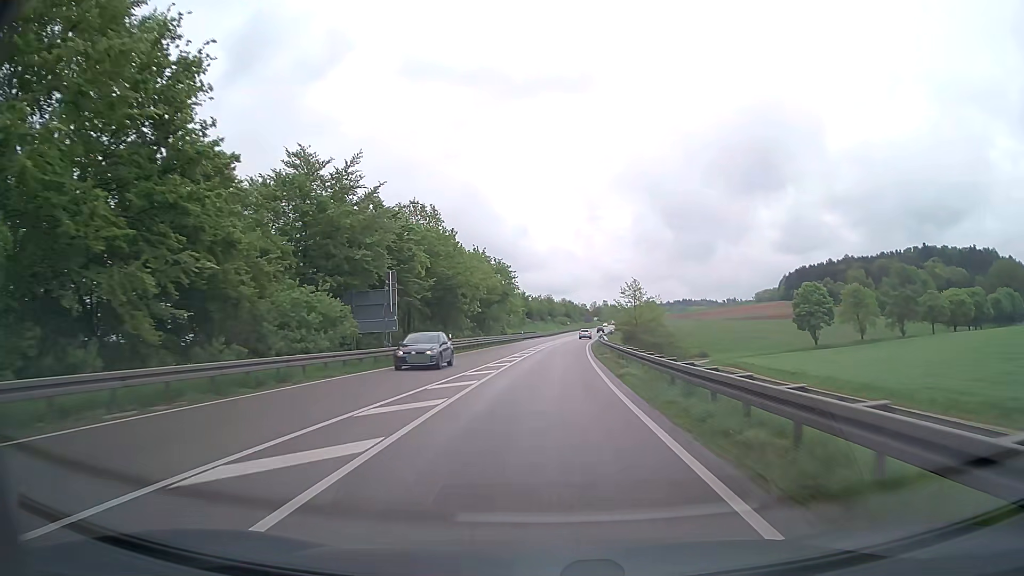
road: primary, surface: asphalt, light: Day
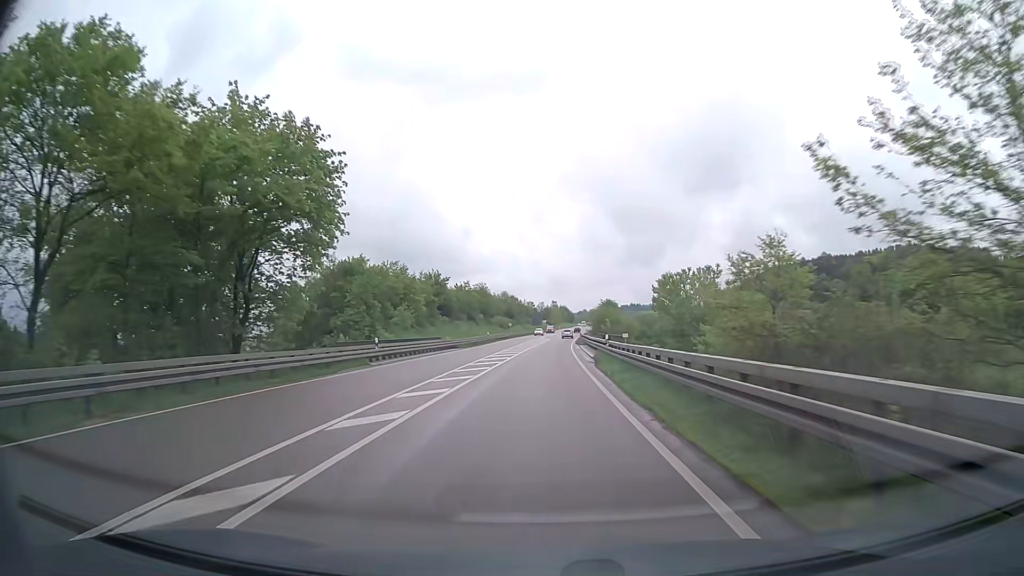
(+2.4, +61.5) m; +5°
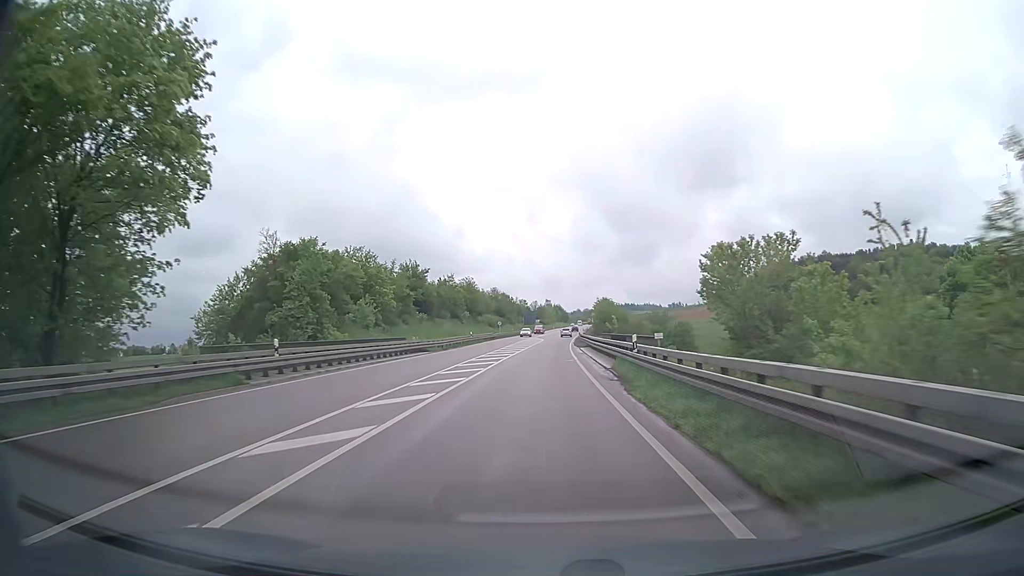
(+0.1, +12.5) m; +1°
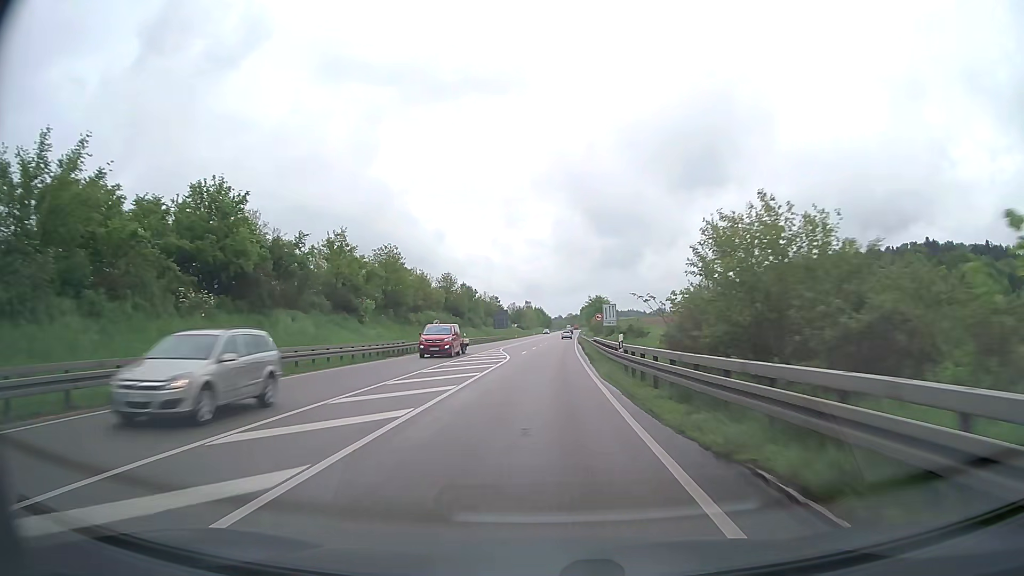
(+0.7, +51.0) m; +2°
